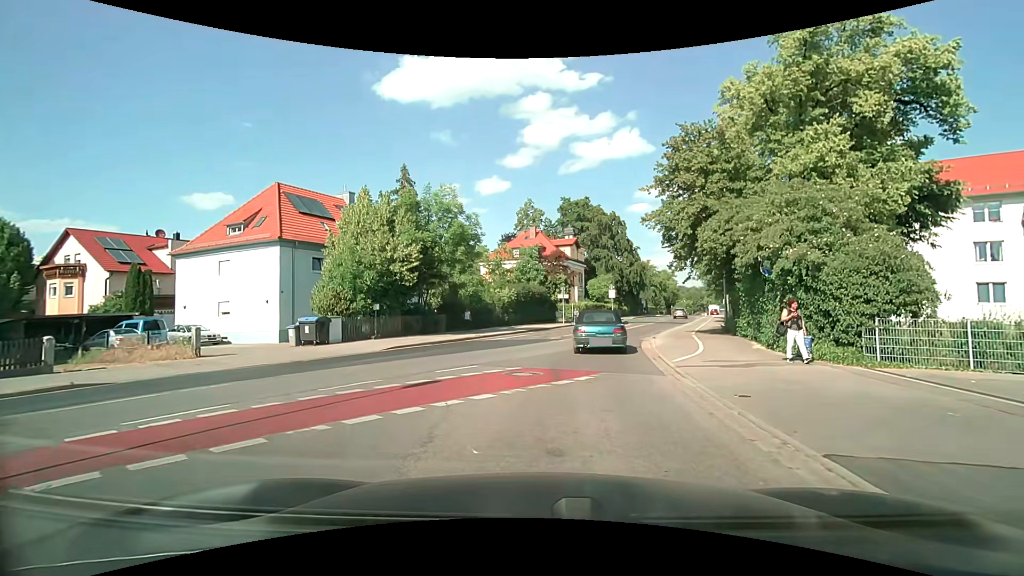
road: secondary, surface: asphalt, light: Day
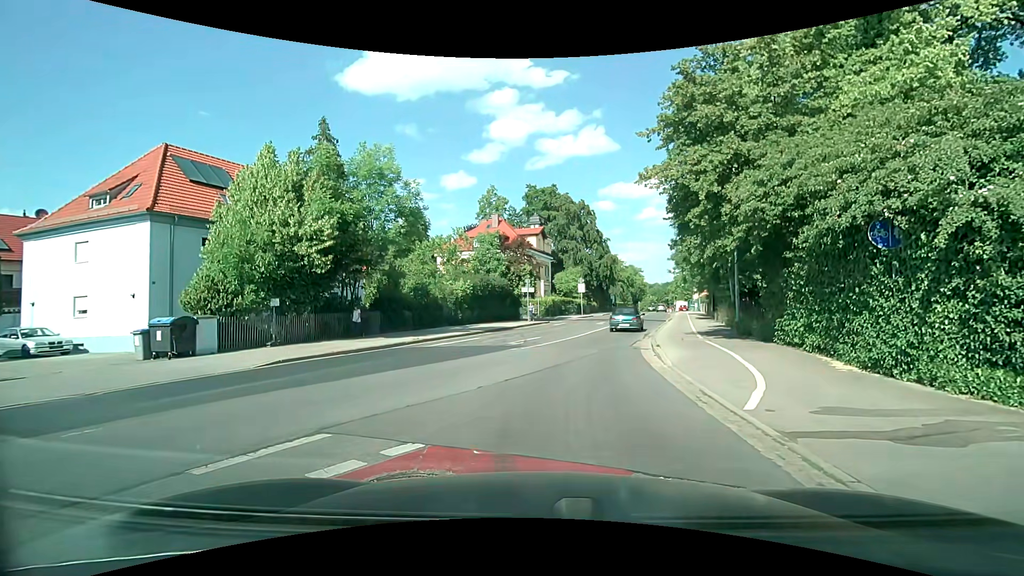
(+0.4, +6.6) m; +4°
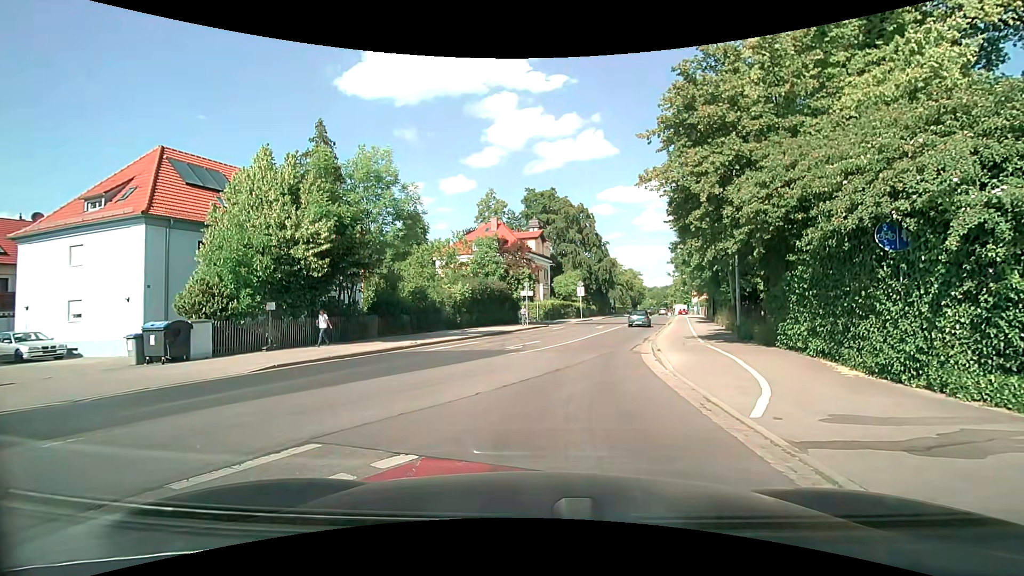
(0.0, +0.3) m; 0°
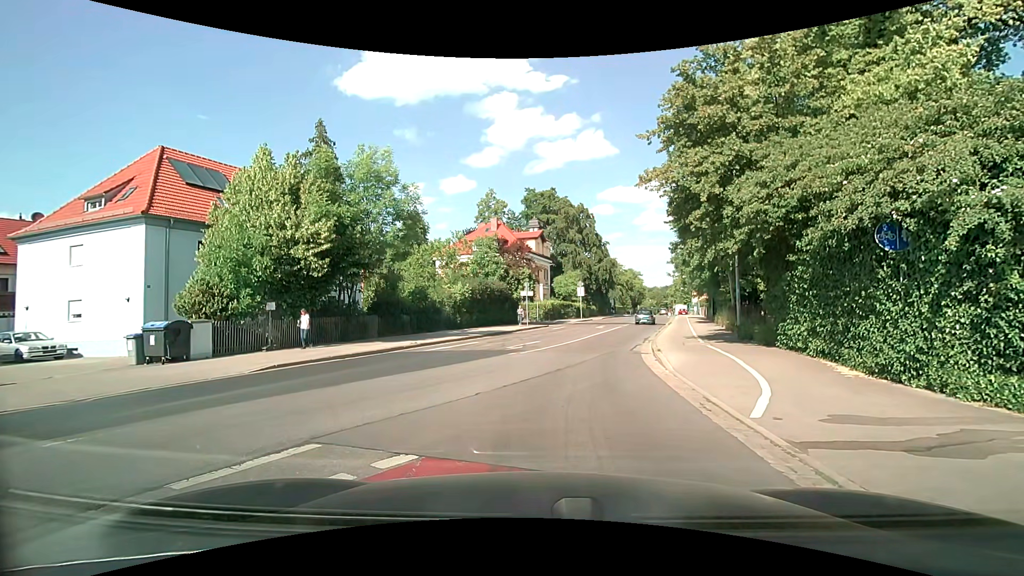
(0.0, 0.0) m; 0°
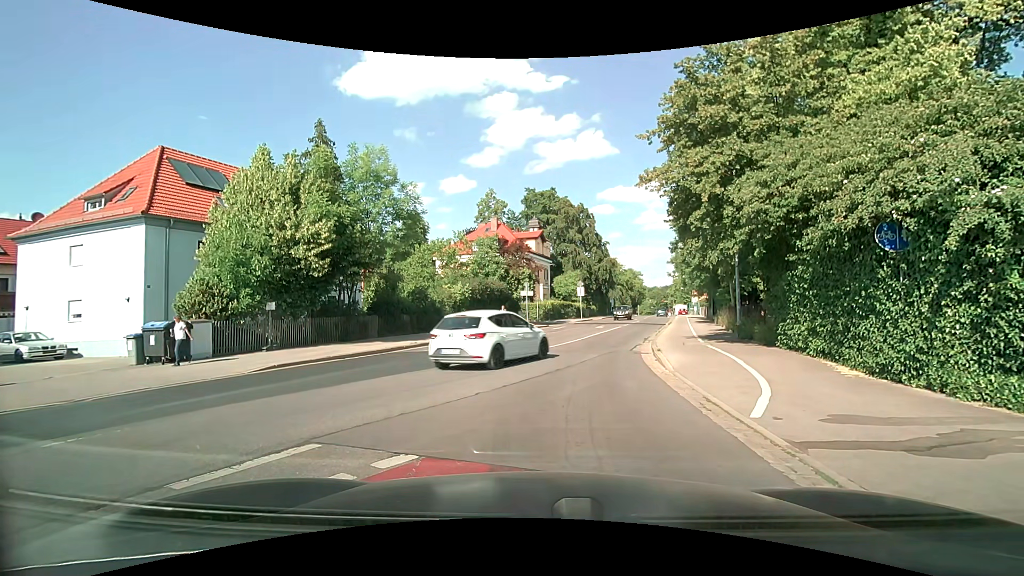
(0.0, 0.0) m; 0°
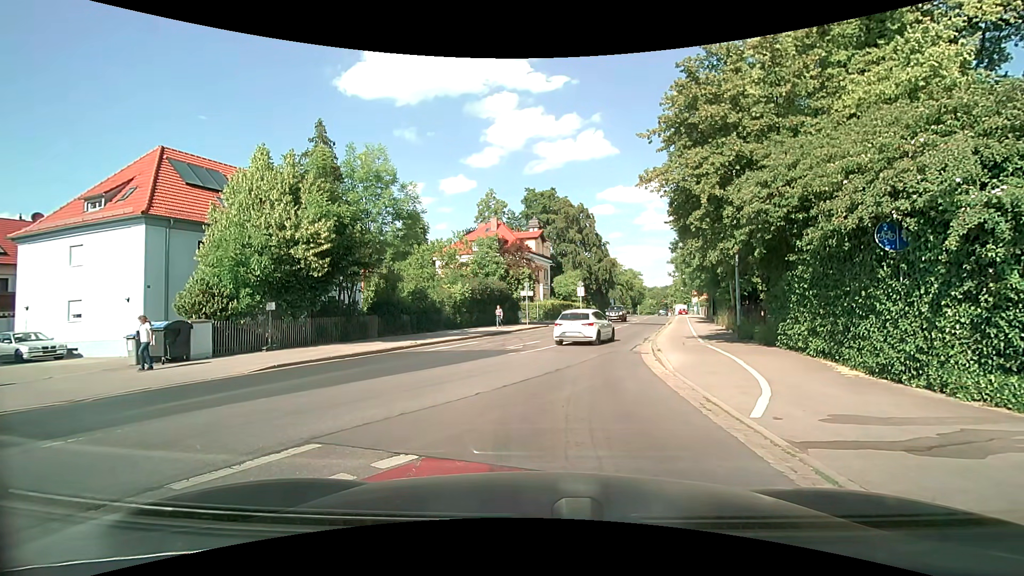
(0.0, 0.0) m; 0°
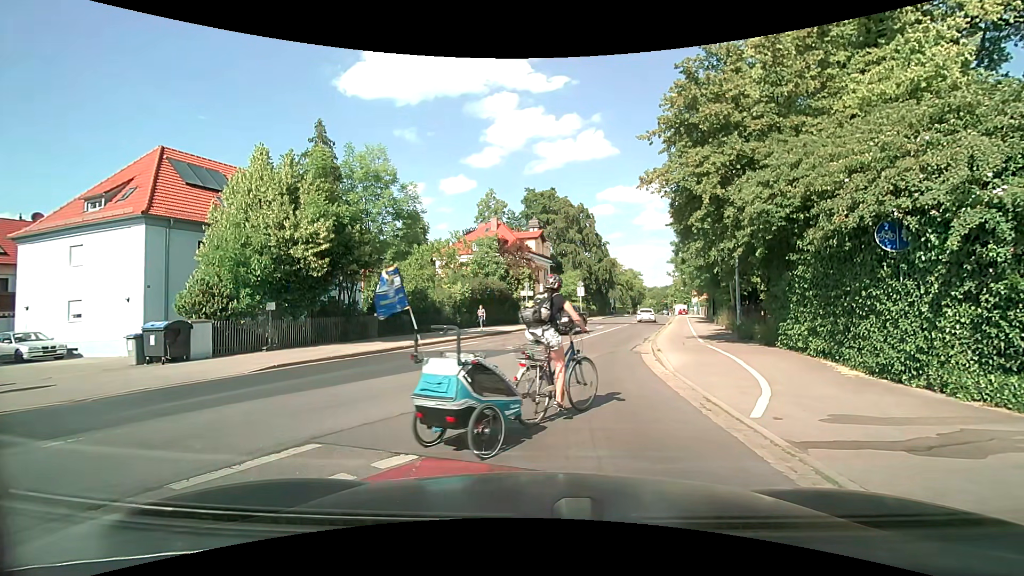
(0.0, 0.0) m; 0°
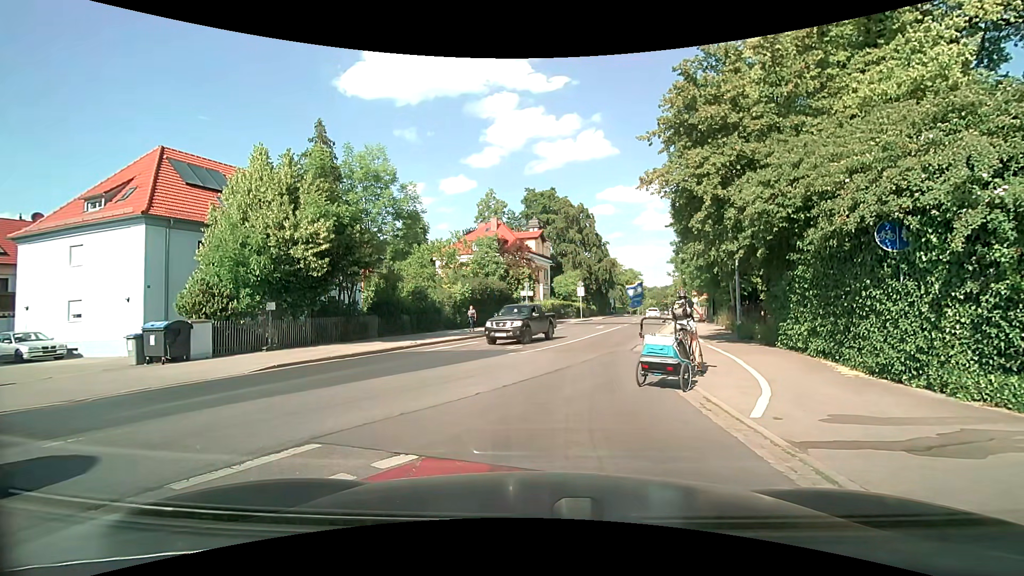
(0.0, 0.0) m; 0°
(0, +10) (+2, +20) (+5, +29) (+8, +39) (+10, +49) (+13, +58) (+16, +68) (+19, +77) (+22, +87) (+24, +97) m
